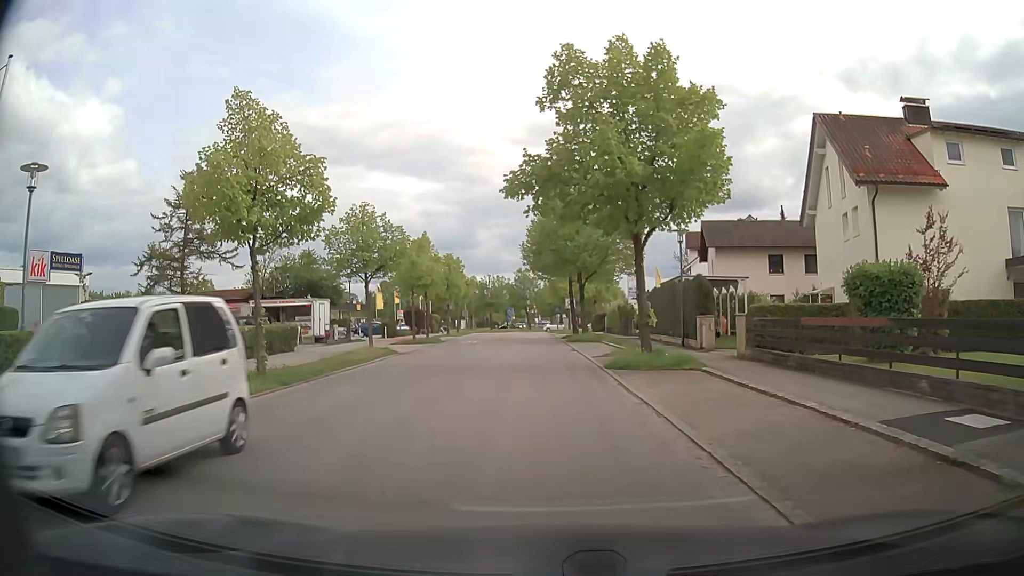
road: residential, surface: asphalt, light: Day
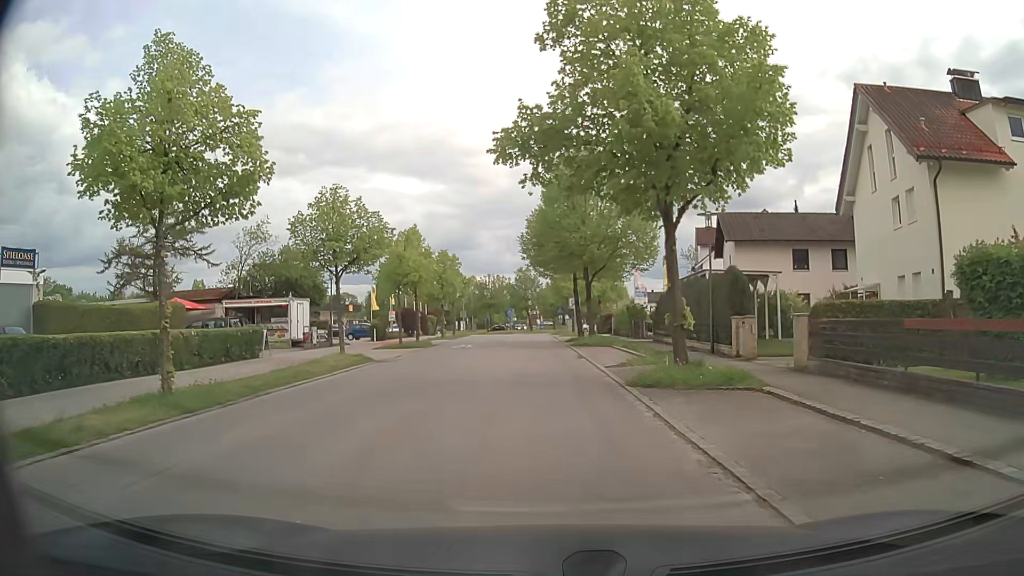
(0.0, +4.4) m; -1°
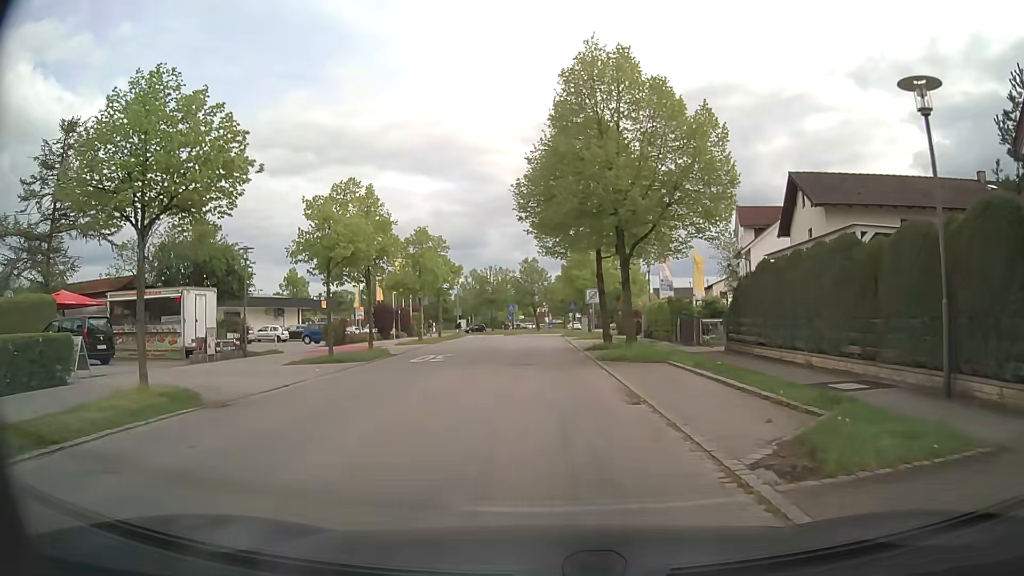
(+0.2, +13.2) m; 0°
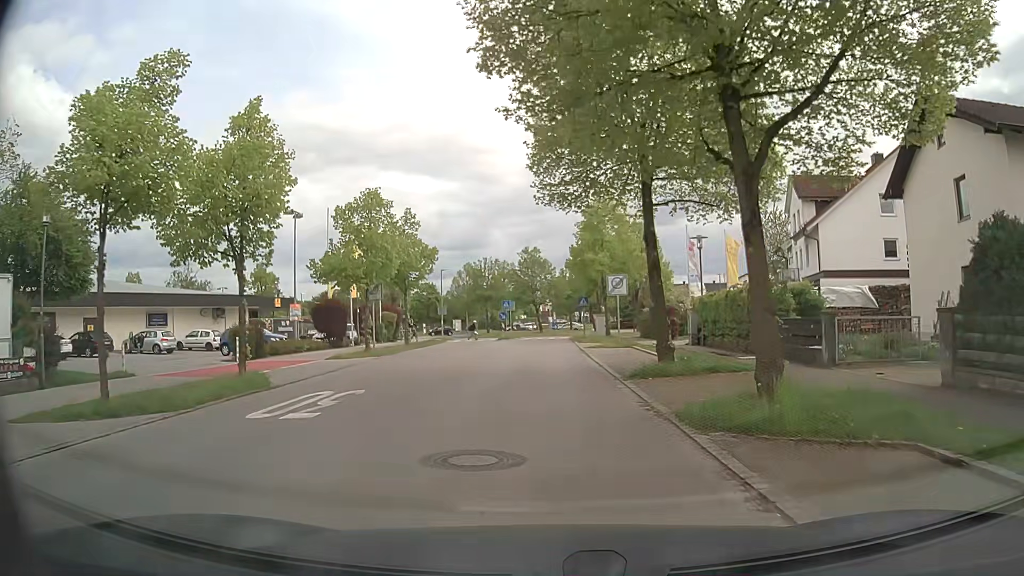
(0.0, +13.3) m; 0°
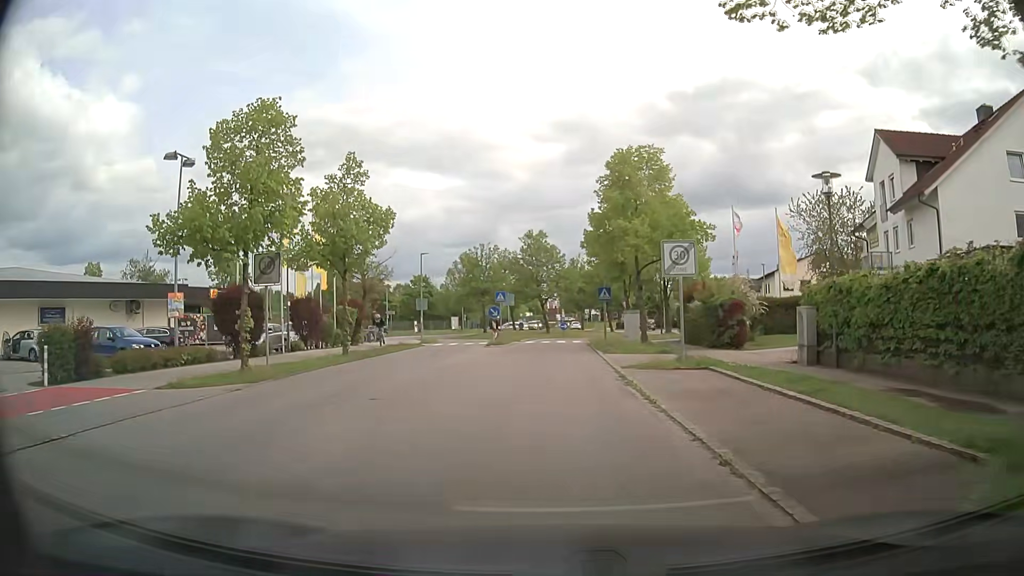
(0.0, +12.8) m; 0°
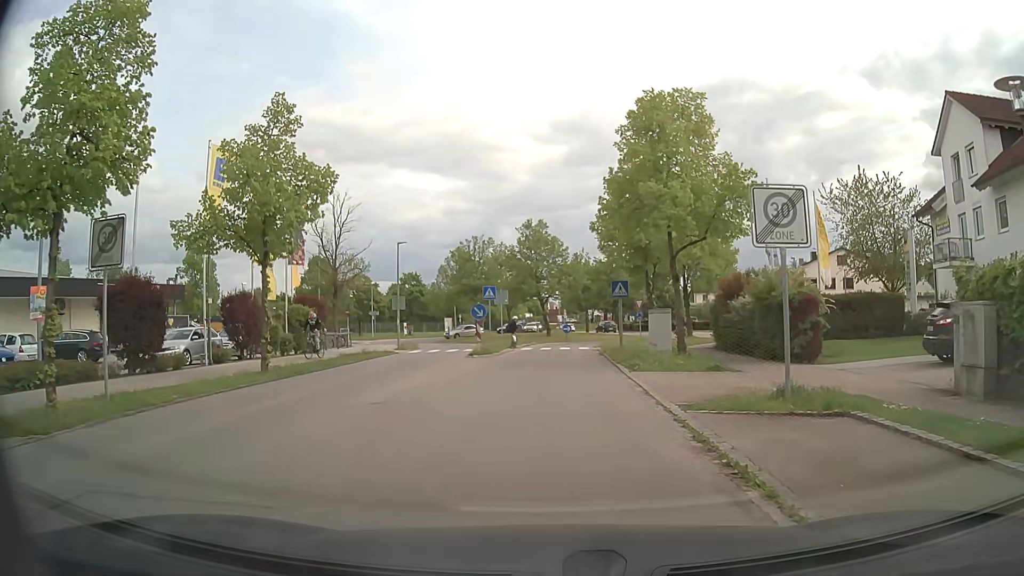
(-0.1, +7.6) m; 0°
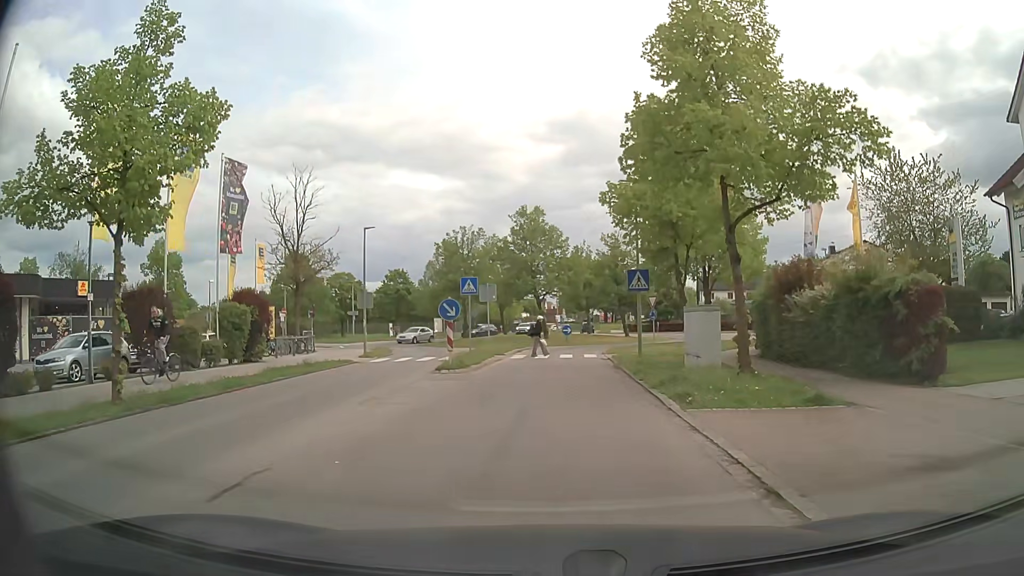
(0.0, +6.8) m; -1°
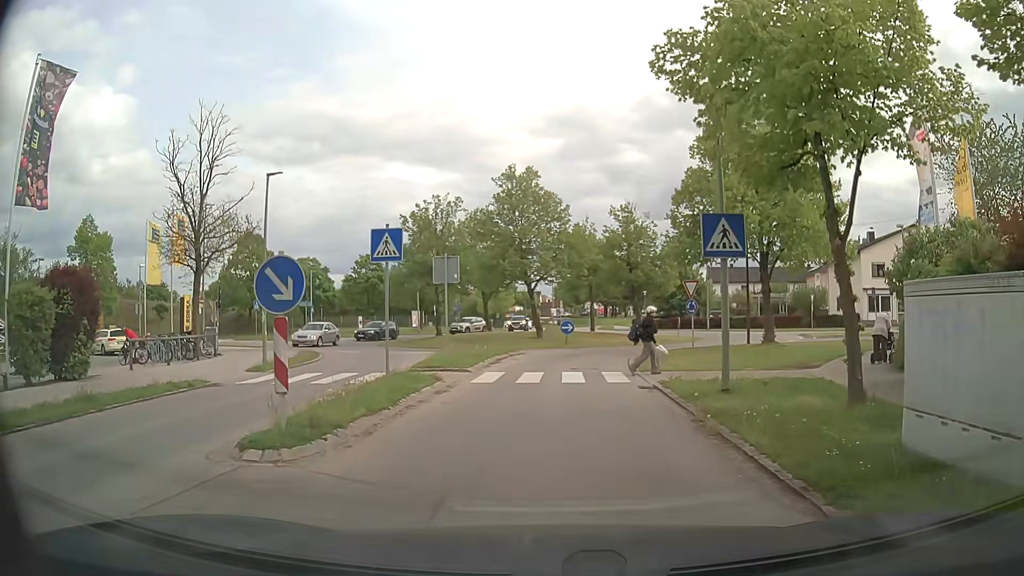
(+0.2, +11.5) m; +1°
